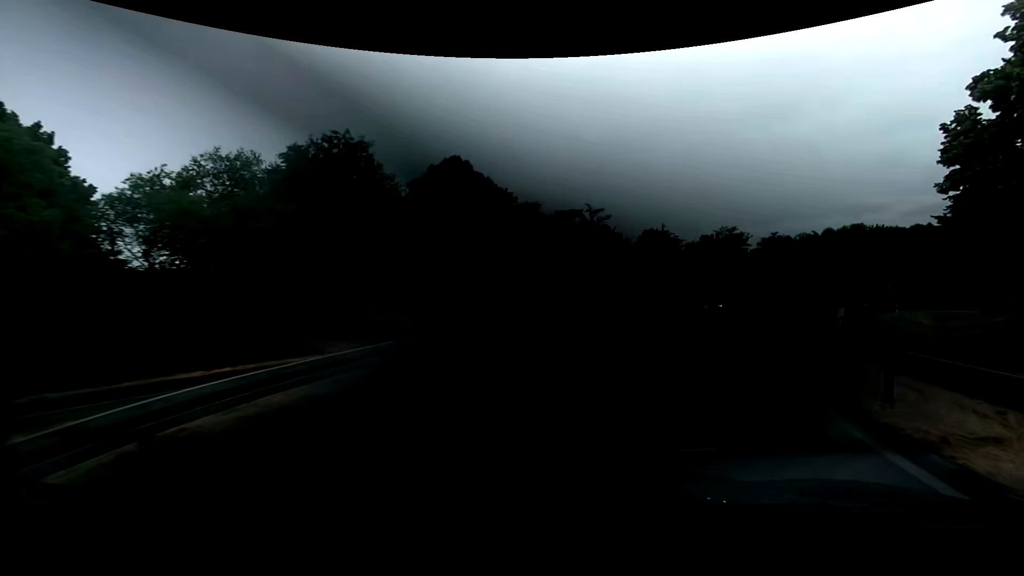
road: trunk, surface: asphalt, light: Day
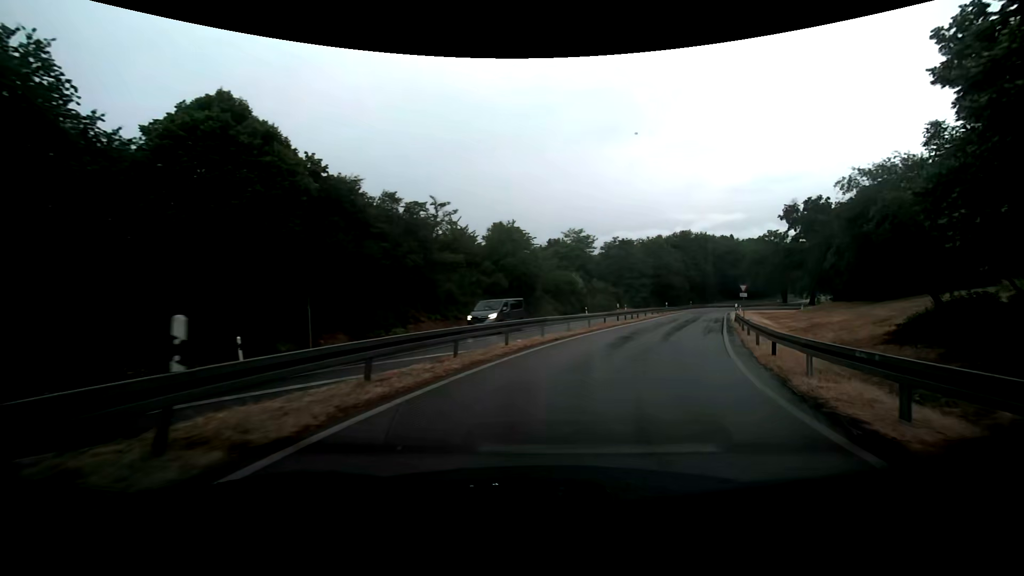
(+1.7, +10.5) m; +20°
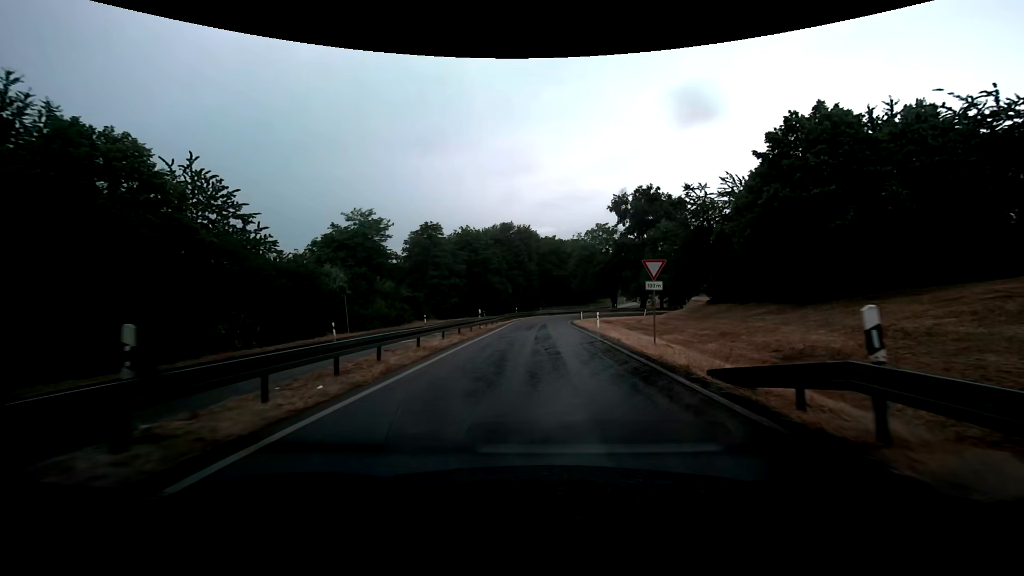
(+9.0, +29.1) m; +25°
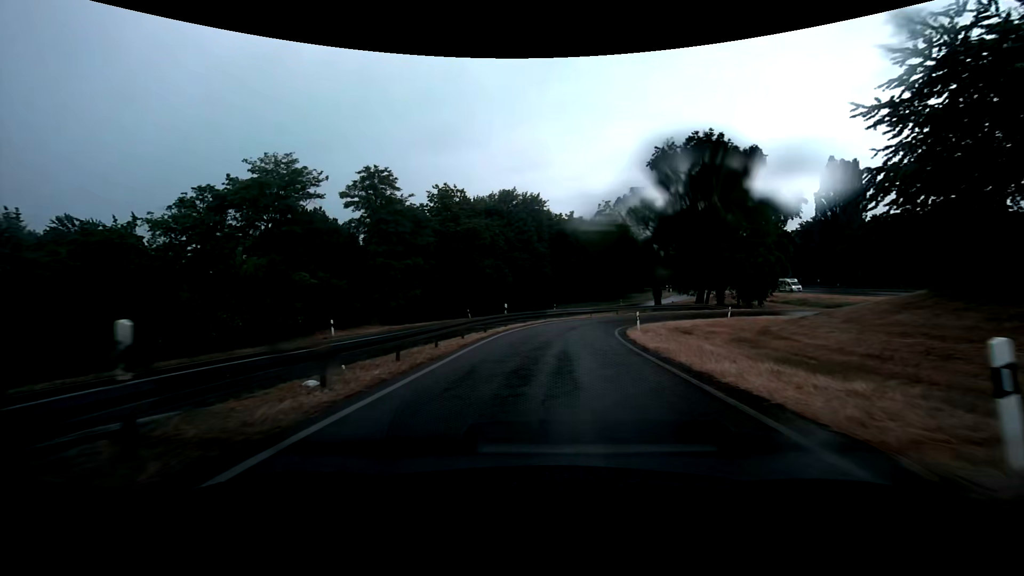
(0.0, +28.6) m; -1°
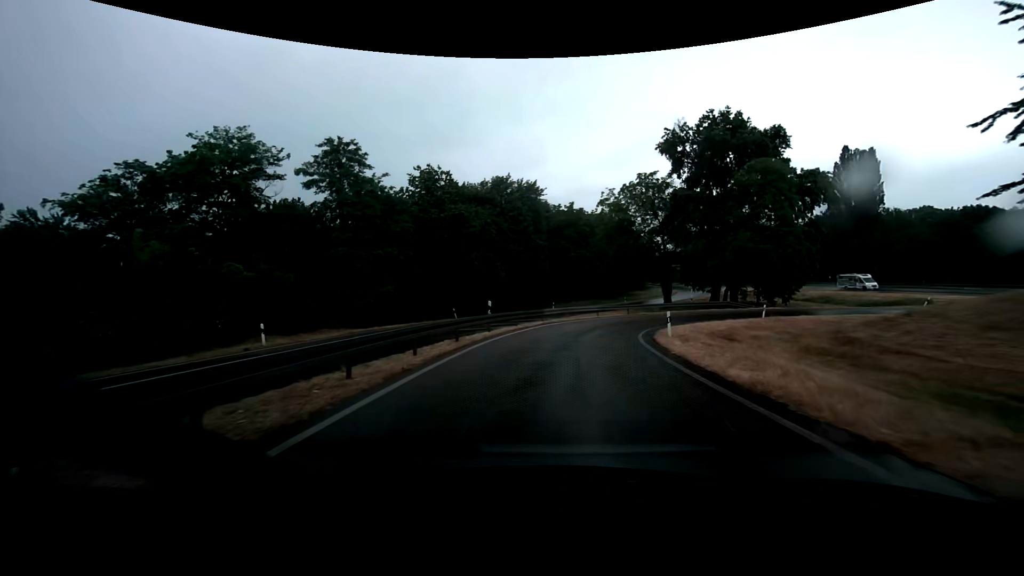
(0.0, +7.3) m; 0°
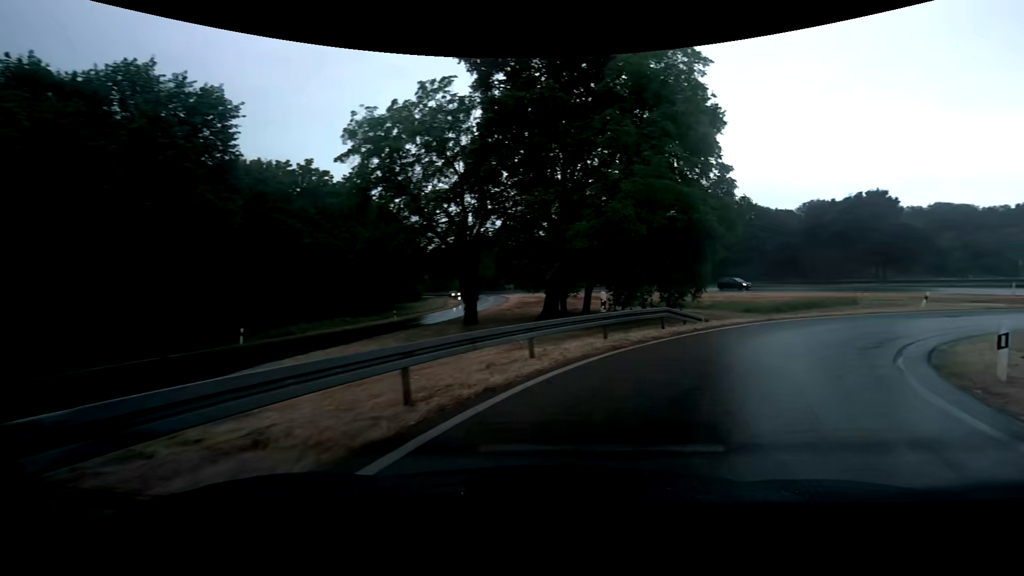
(+3.5, +32.4) m; +21°
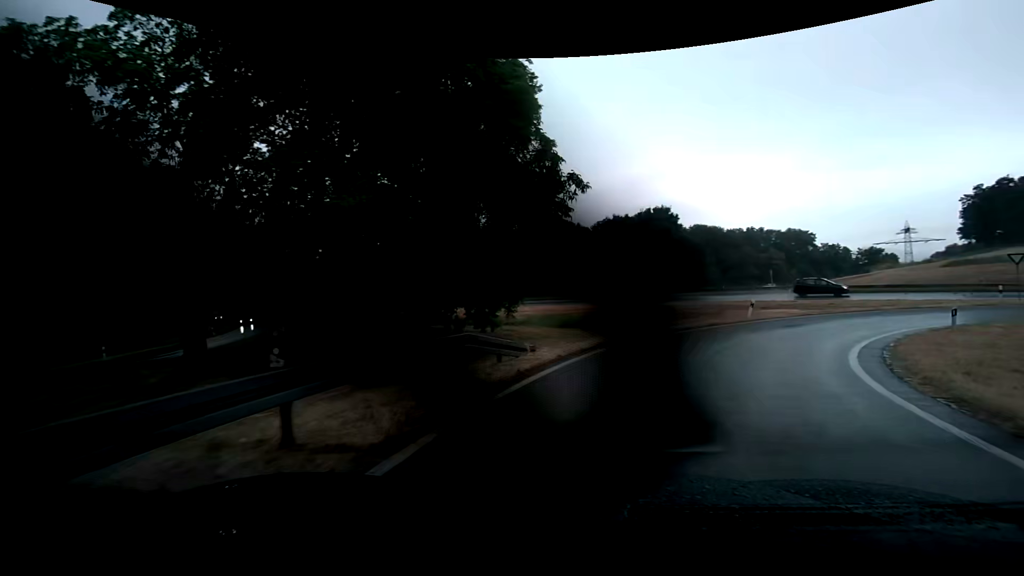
(+1.2, +8.7) m; +17°
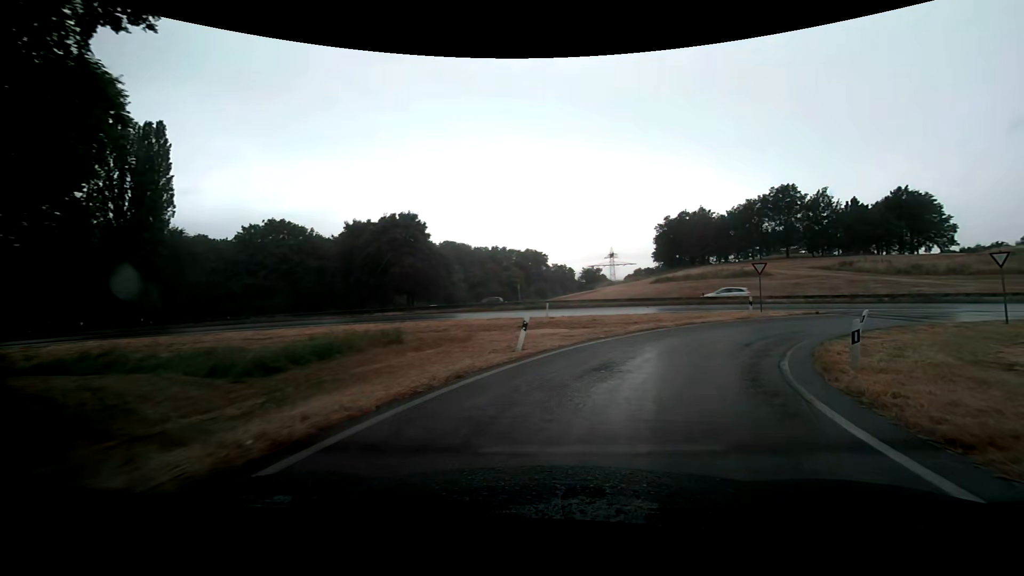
(+3.3, +12.0) m; +26°
(+2, +10) (+7, +18) (+14, +25) (+24, +28) (+34, +27) (+43, +25) (+53, +22) (+62, +19) (+72, +15) (+81, +12) m
